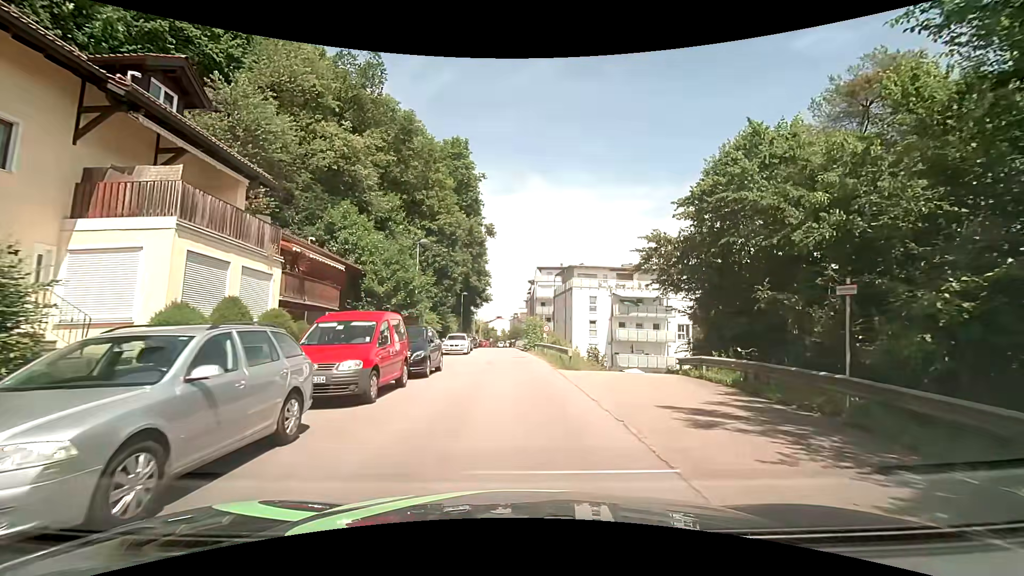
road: residential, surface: asphalt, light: Day
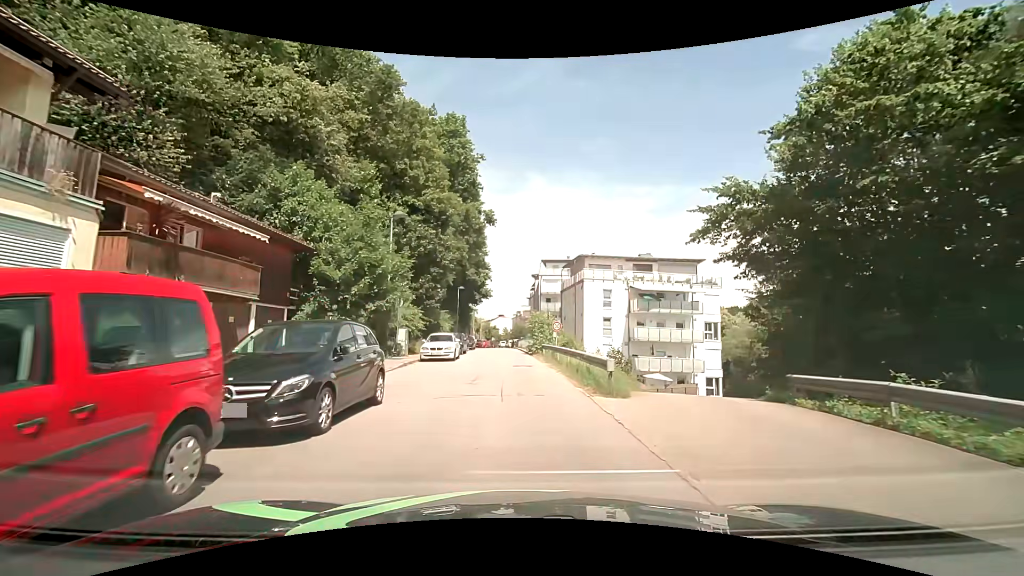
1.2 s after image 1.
(0.0, +8.3) m; 0°
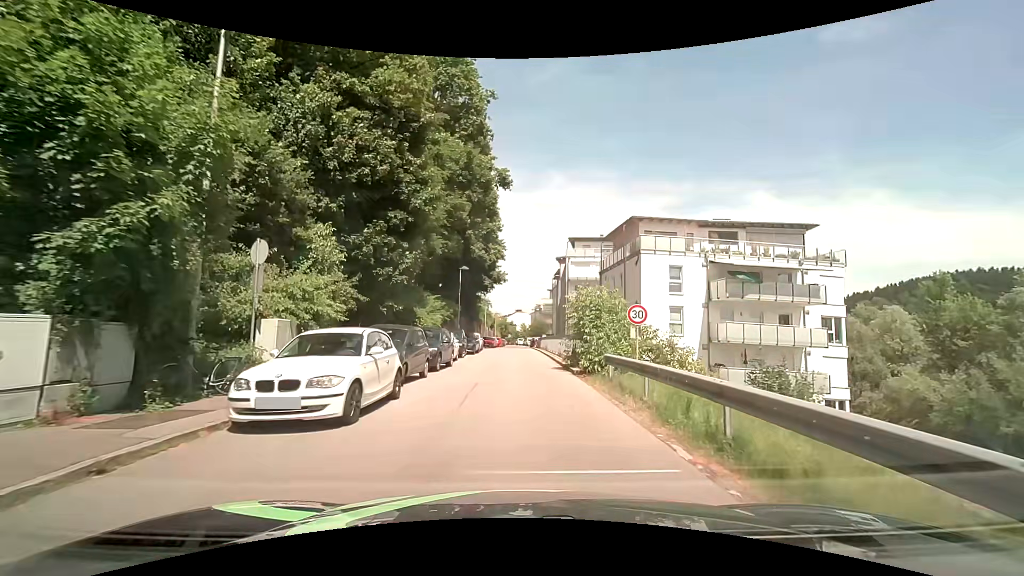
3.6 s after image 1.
(-0.5, +17.7) m; -2°
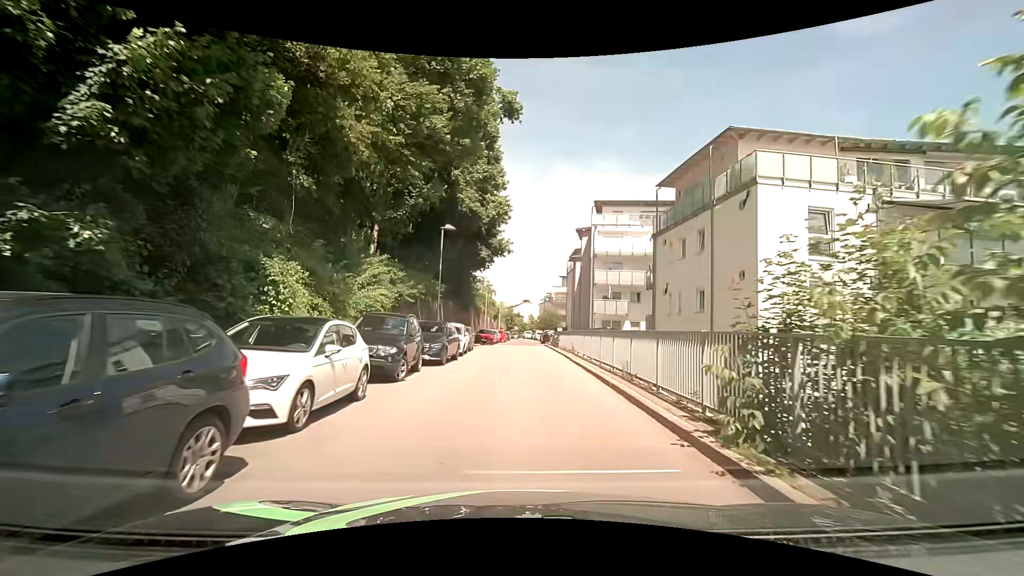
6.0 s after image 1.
(-0.2, +16.6) m; -2°
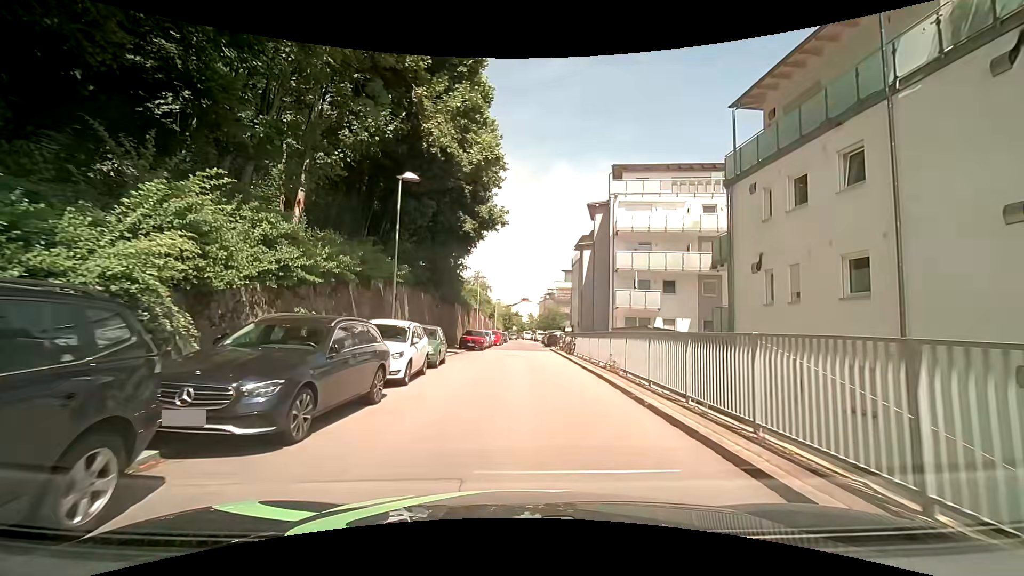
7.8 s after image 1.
(+0.2, +11.6) m; 0°
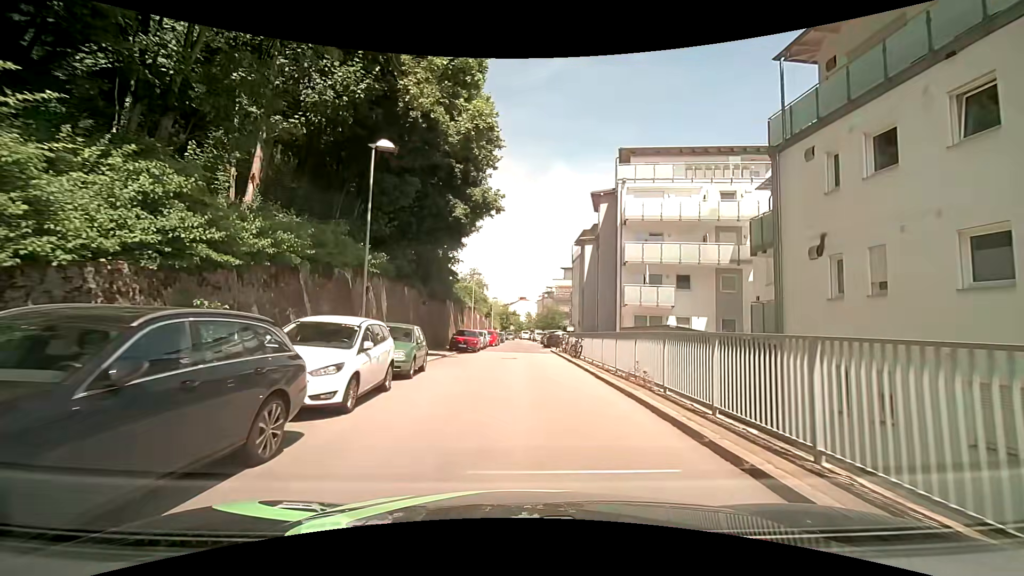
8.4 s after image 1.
(0.0, +3.8) m; +1°
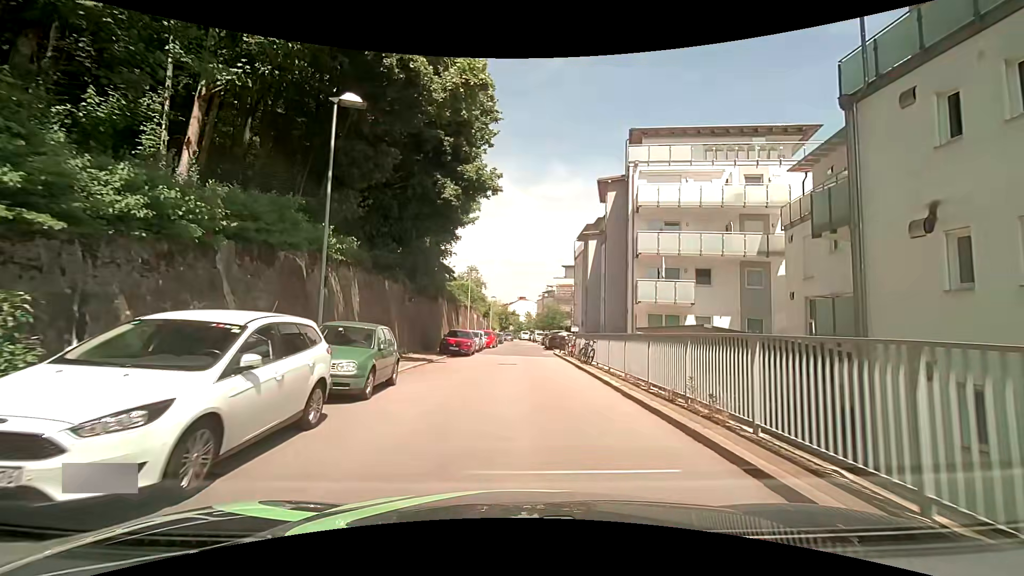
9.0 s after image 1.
(0.0, +3.8) m; 0°
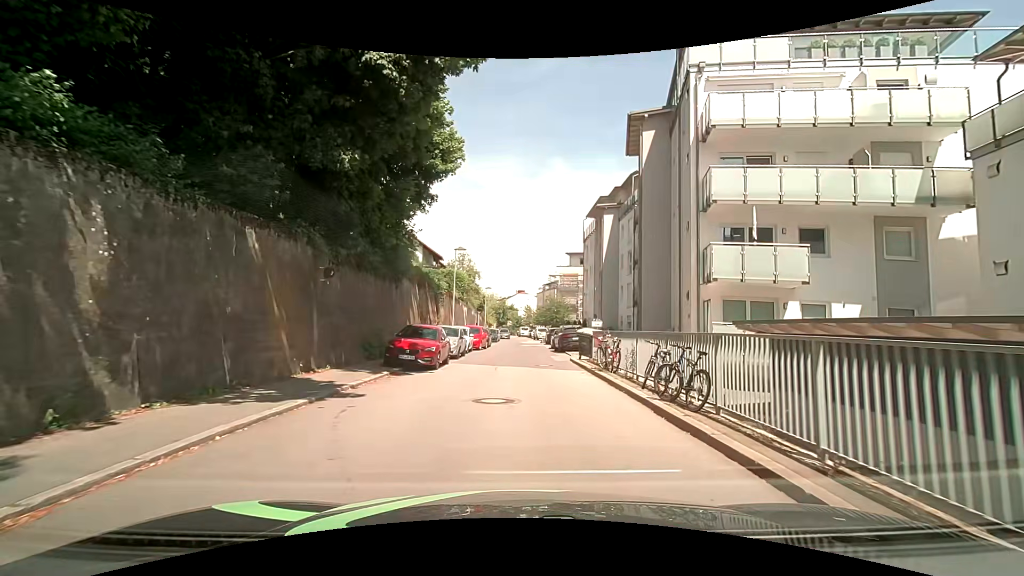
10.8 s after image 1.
(-0.1, +11.5) m; -3°
(0, +10) (+1, +20) (+1, +30) (+2, +40) (+2, +50) (+3, +60) (+3, +70) (+3, +80) (+3, +90) (+2, +100) m
